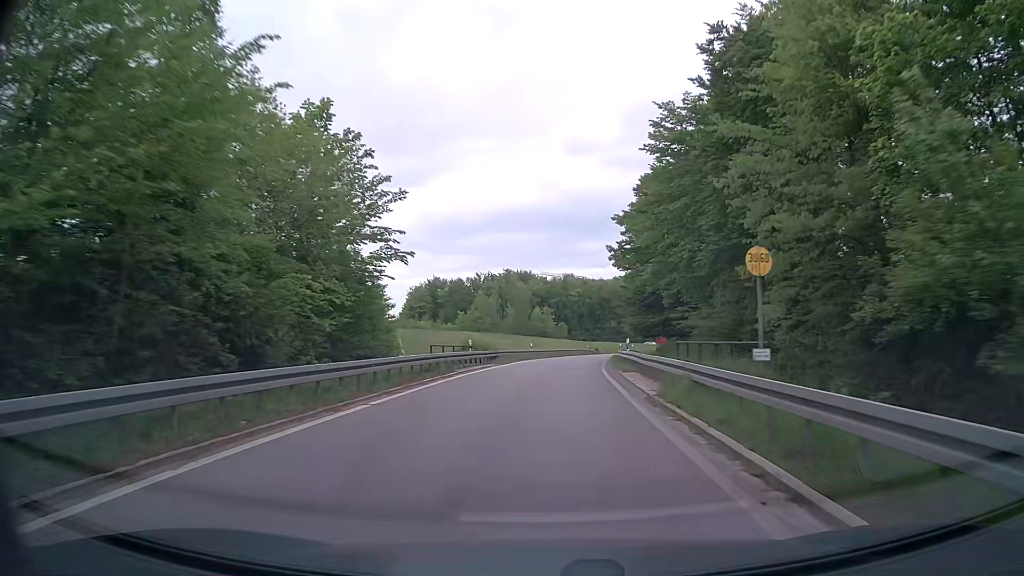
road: trunk_link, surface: asphalt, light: Day
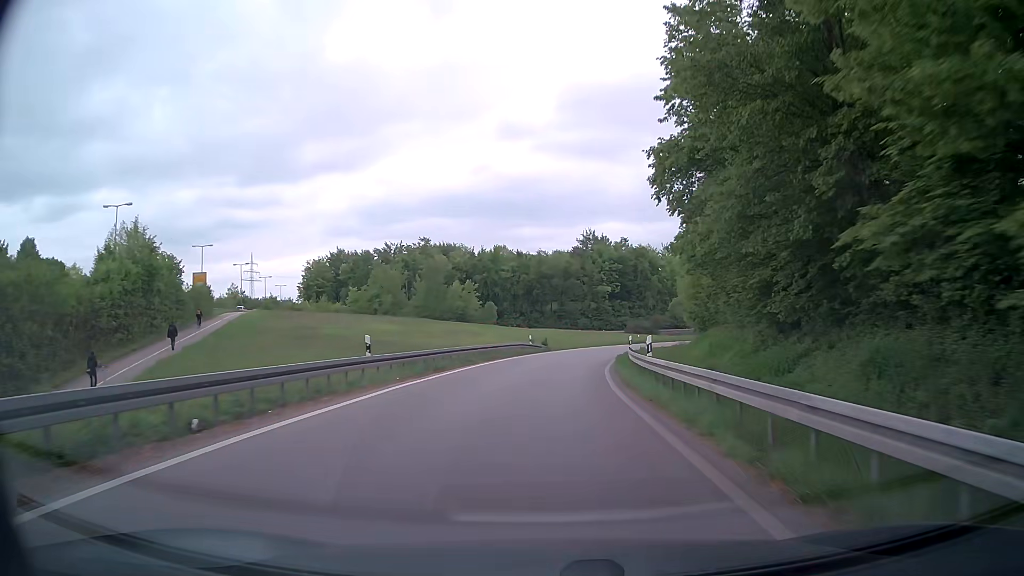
(+1.7, +39.4) m; +6°
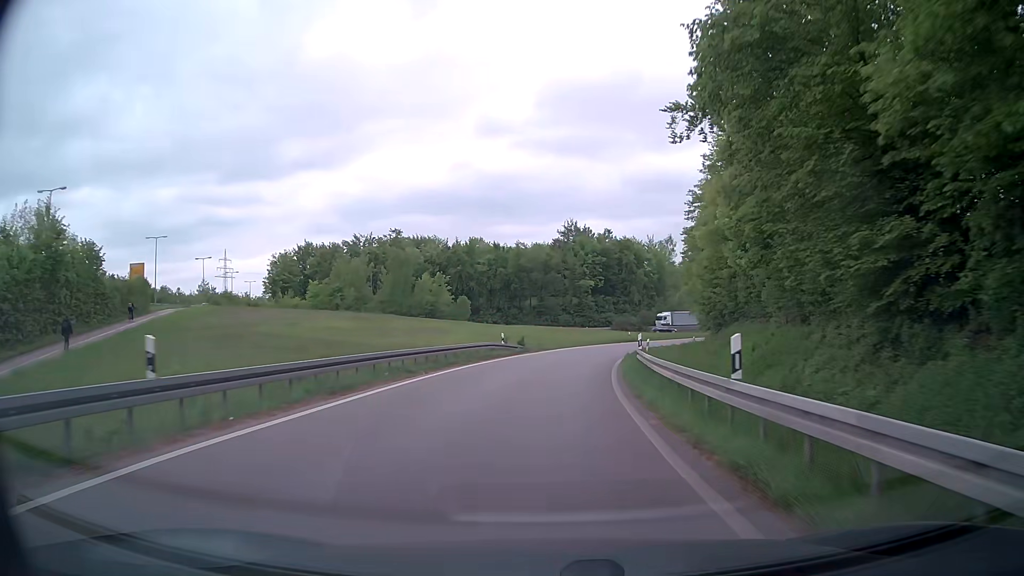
(+0.1, +9.9) m; +2°
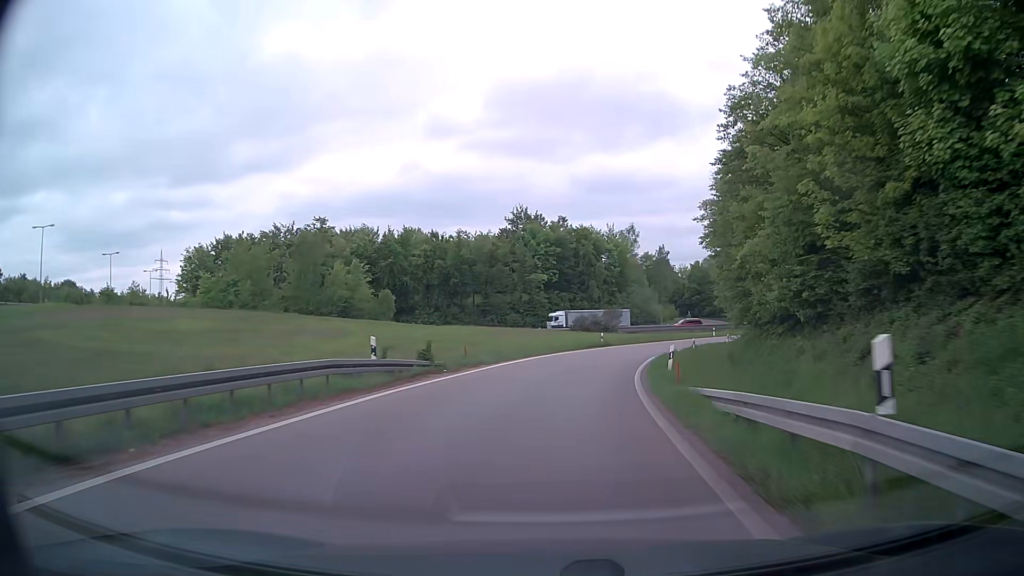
(+0.6, +20.1) m; +4°
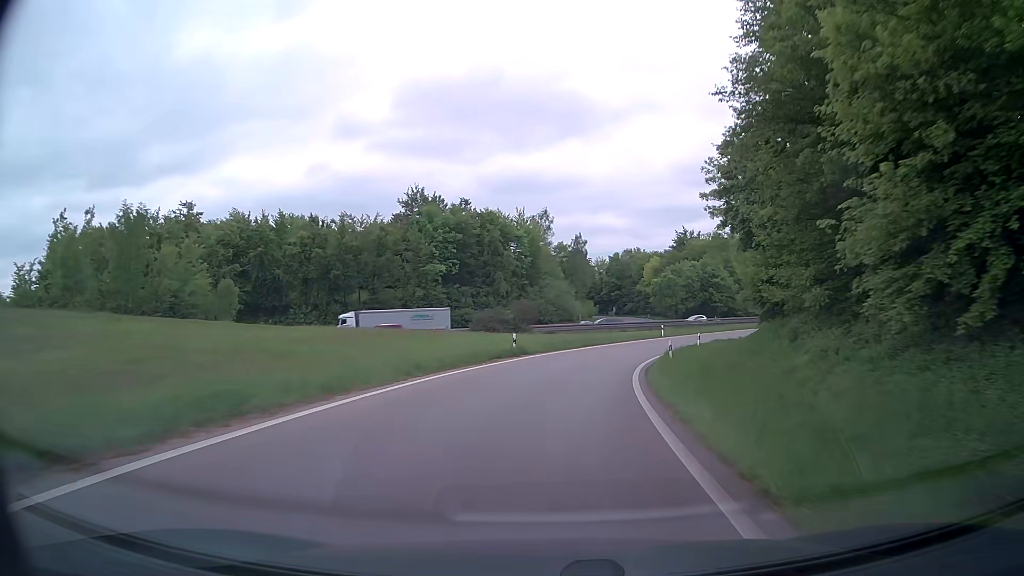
(+1.3, +20.5) m; +8°
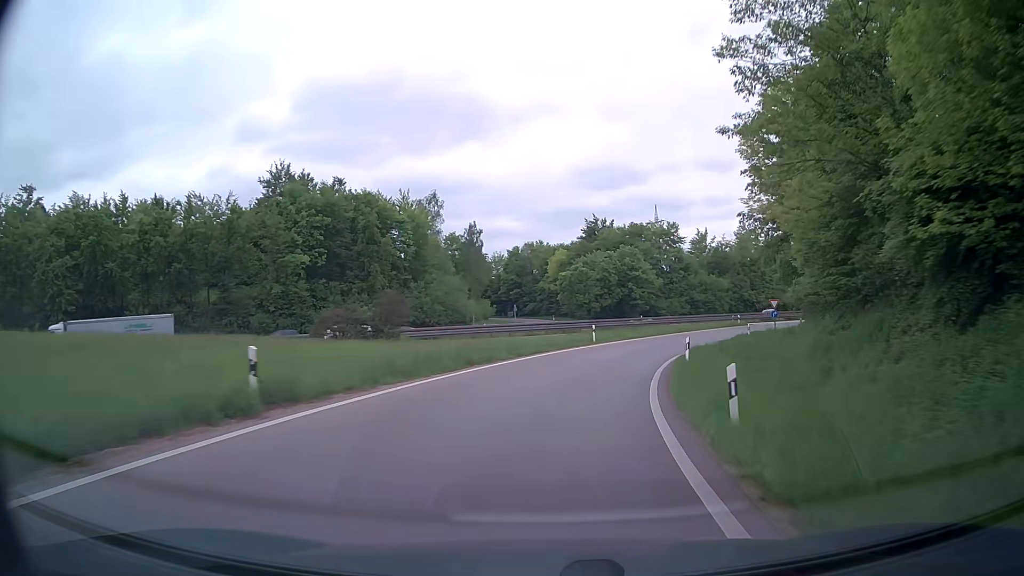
(+1.4, +20.8) m; +8°
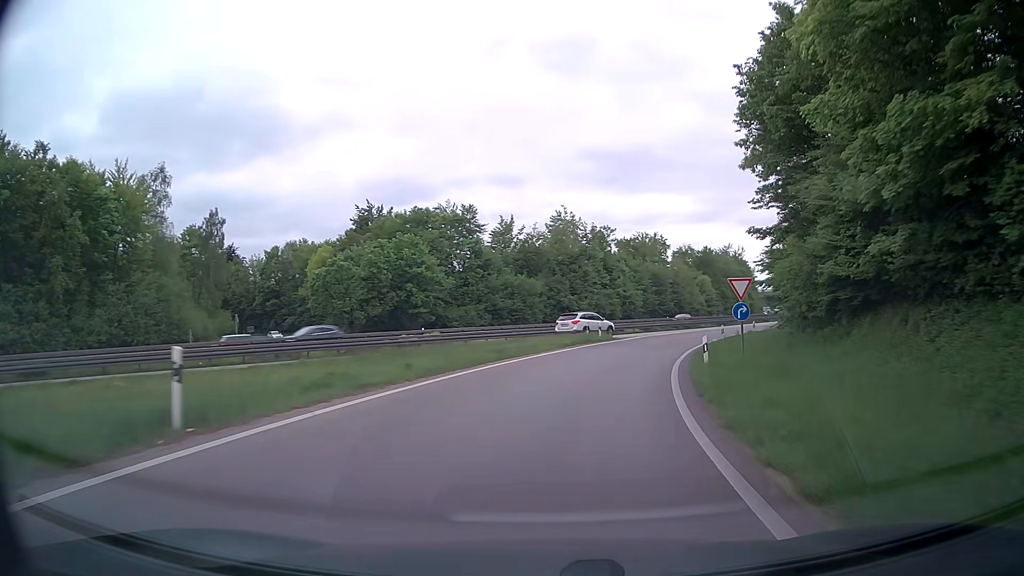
(+4.6, +31.3) m; +18°
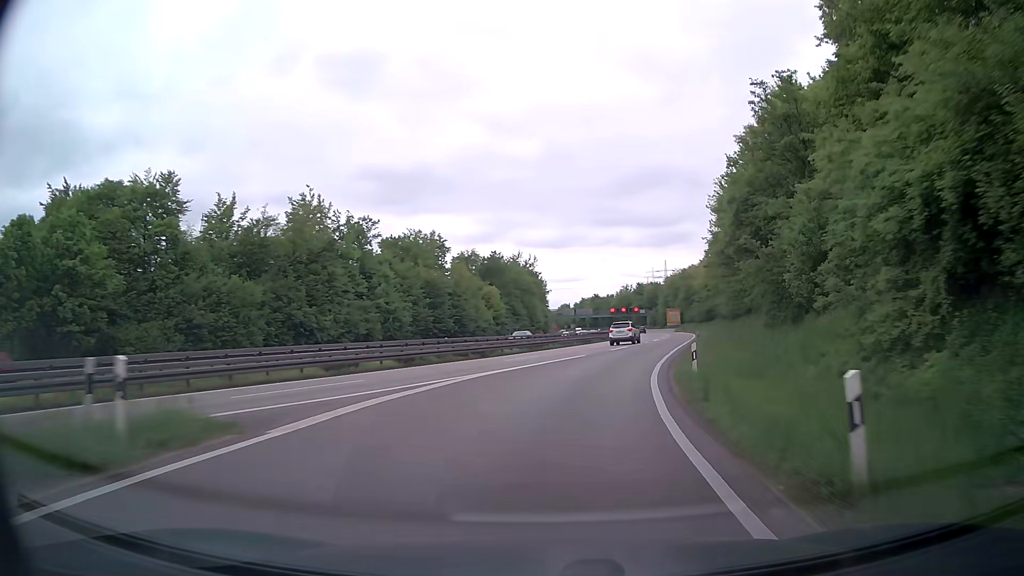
(+5.0, +31.1) m; +18°
(+1, +10) (+2, +20) (+4, +30) (+7, +39) (+10, +49) (+12, +59) (+15, +68) (+17, +78) (+20, +88) (+22, +97) m
